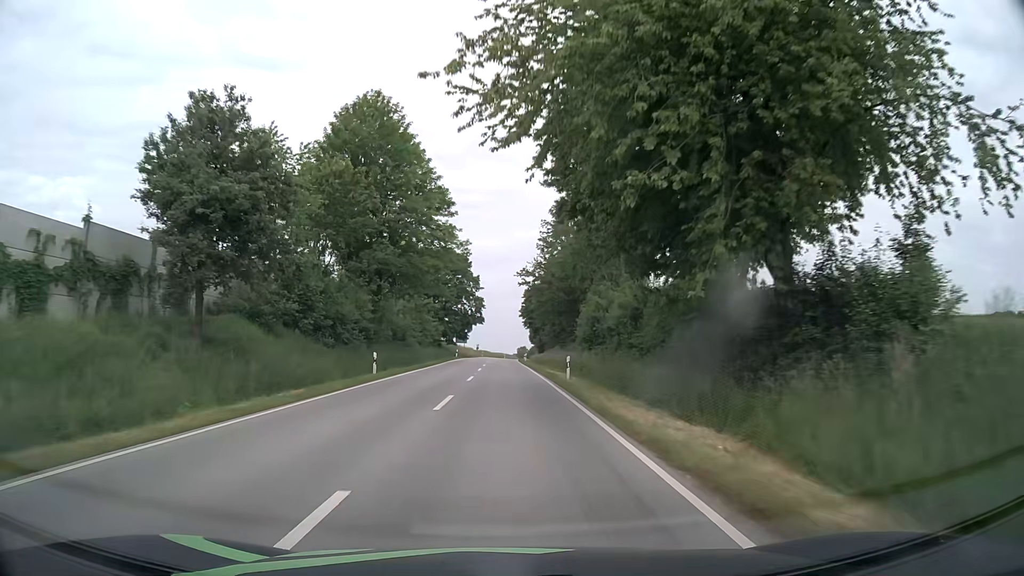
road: secondary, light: Day
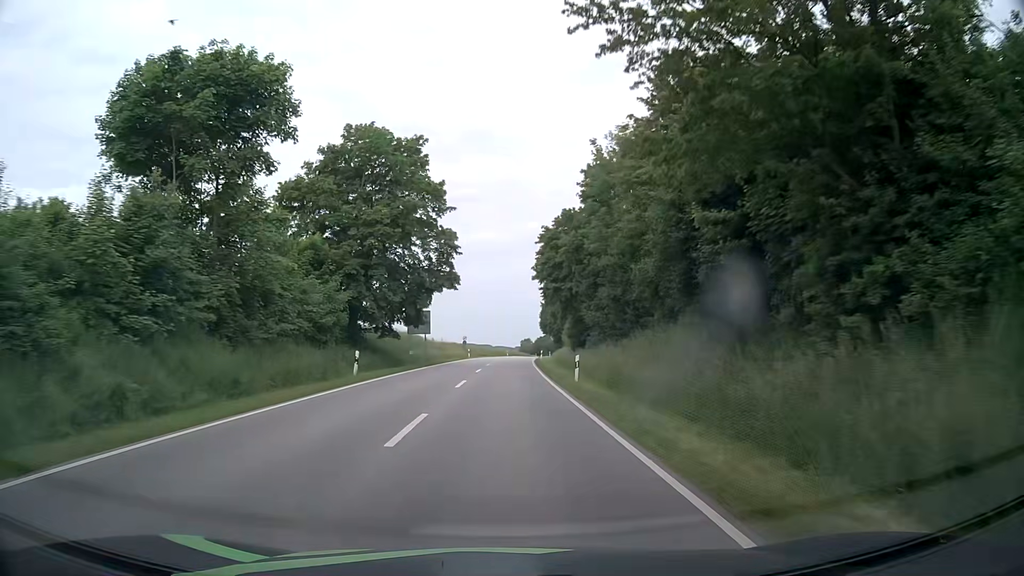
(-0.1, +53.6) m; 0°
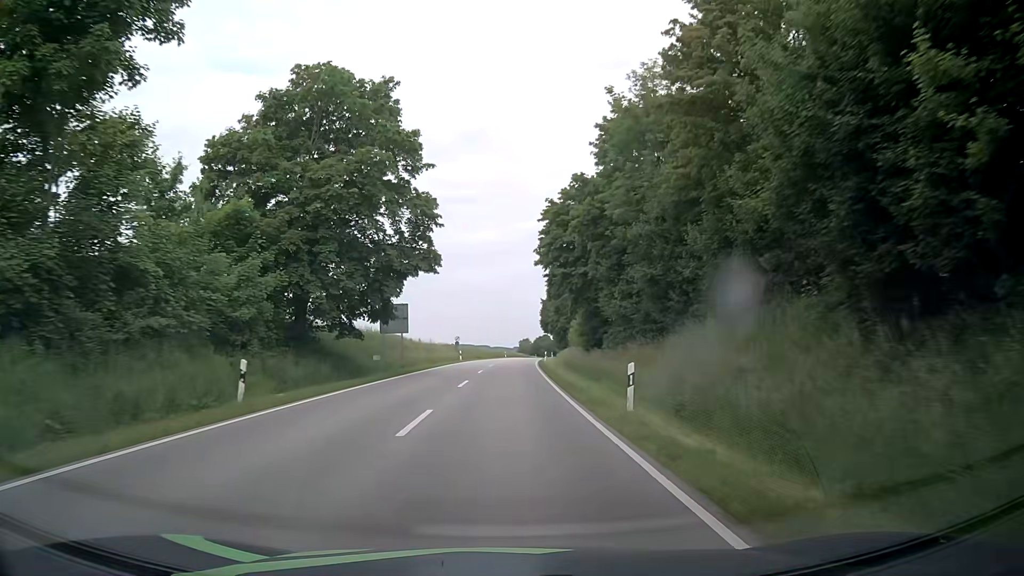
(+0.1, +10.8) m; 0°
(0, +10) (0, +20) (0, +30) (0, +40) (+1, +50) (+1, +60) (+2, +70) (+2, +80) (+3, +90) (+4, +100) m
